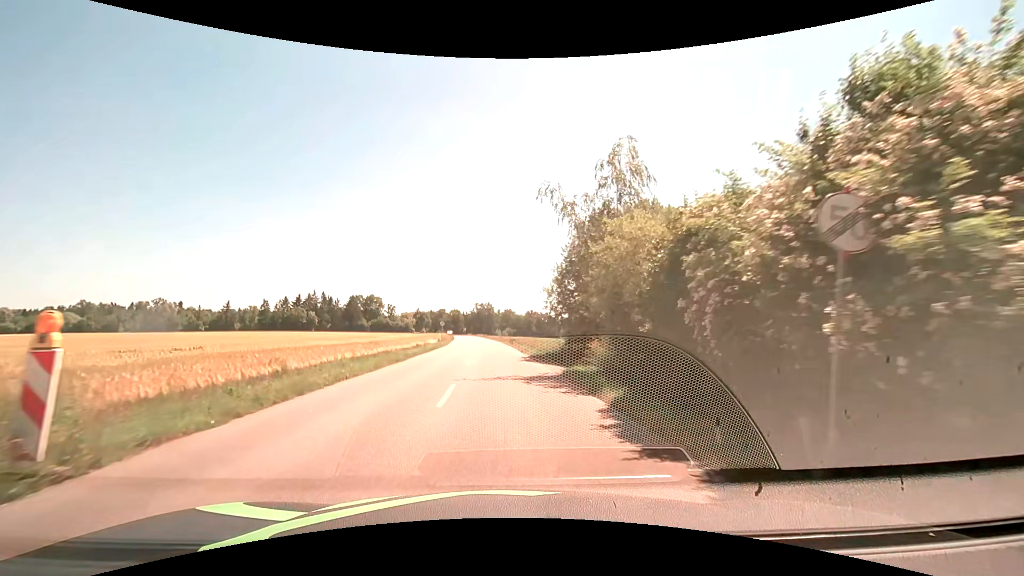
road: secondary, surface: asphalt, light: Day
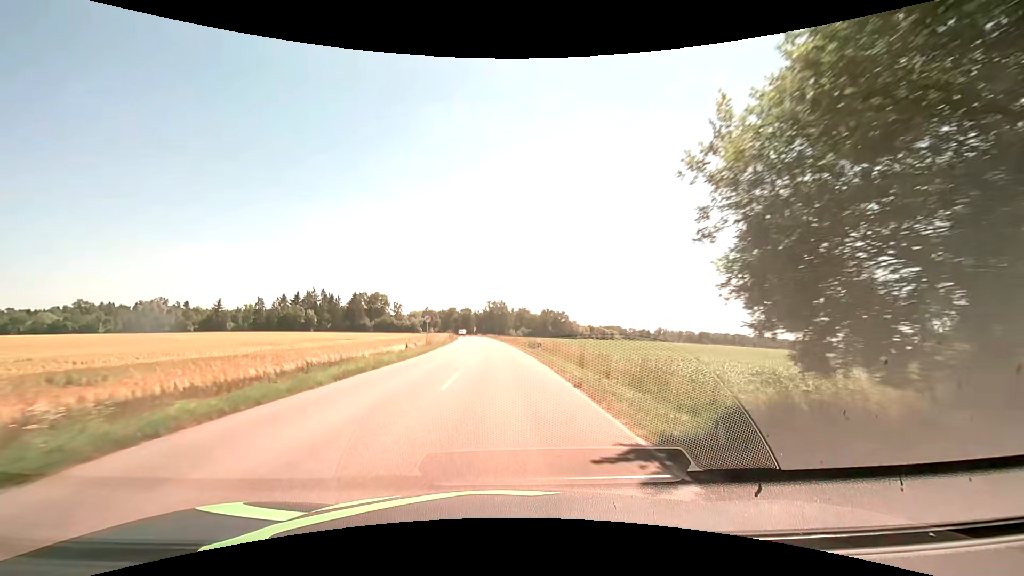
(-0.3, +22.9) m; -1°
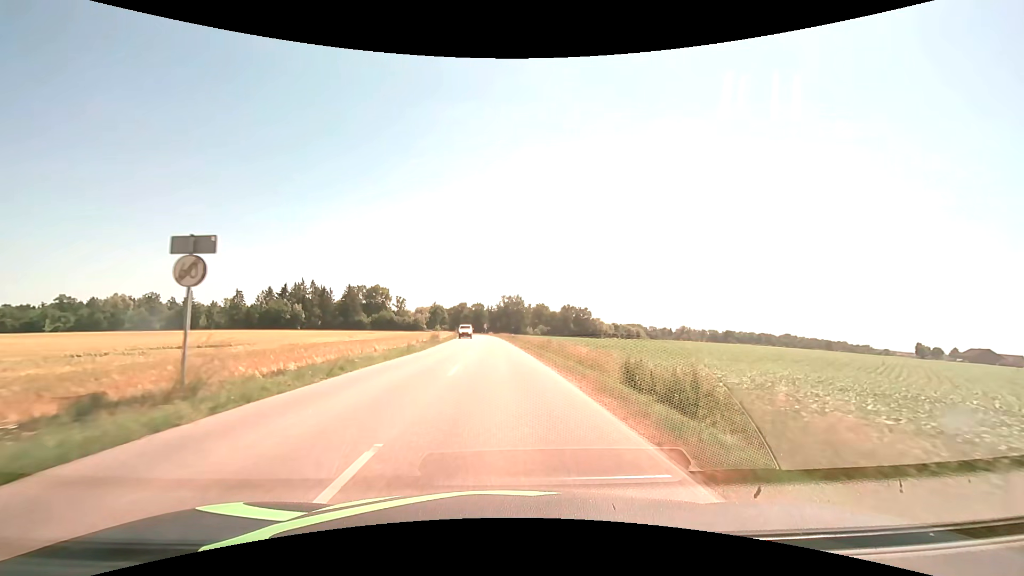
(-0.7, +34.5) m; -2°
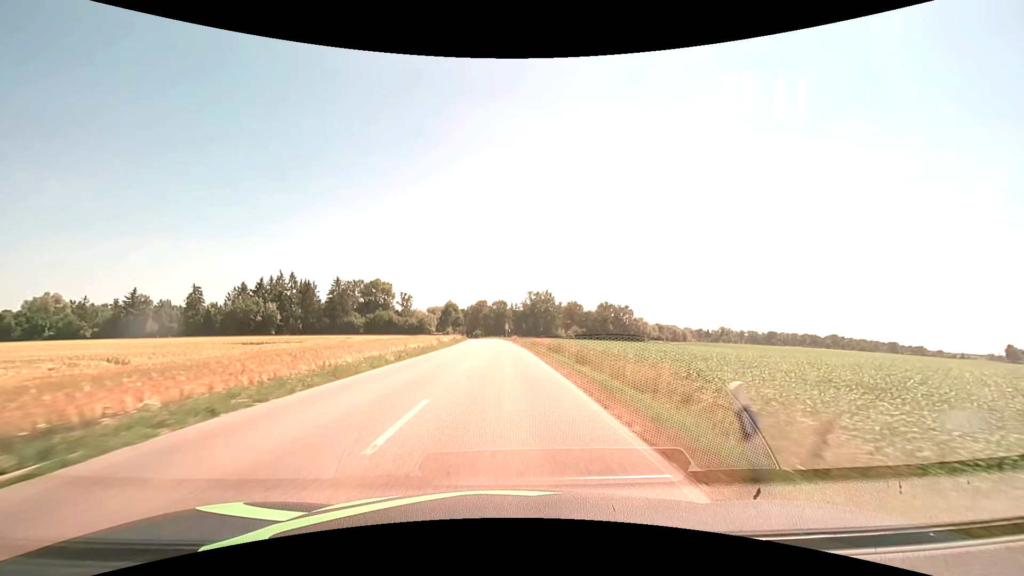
(-1.2, +47.2) m; -3°
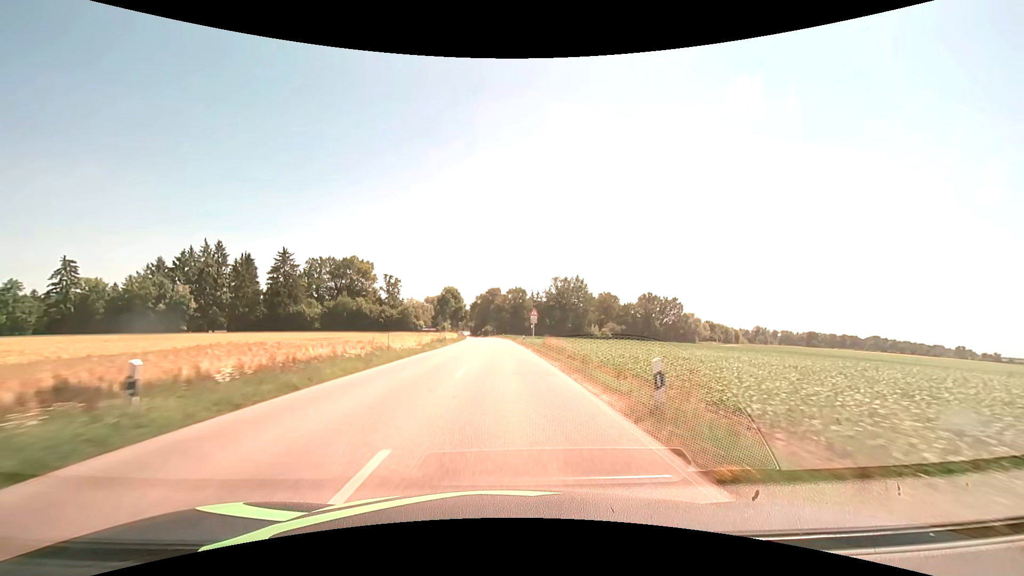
(-1.0, +55.0) m; -2°
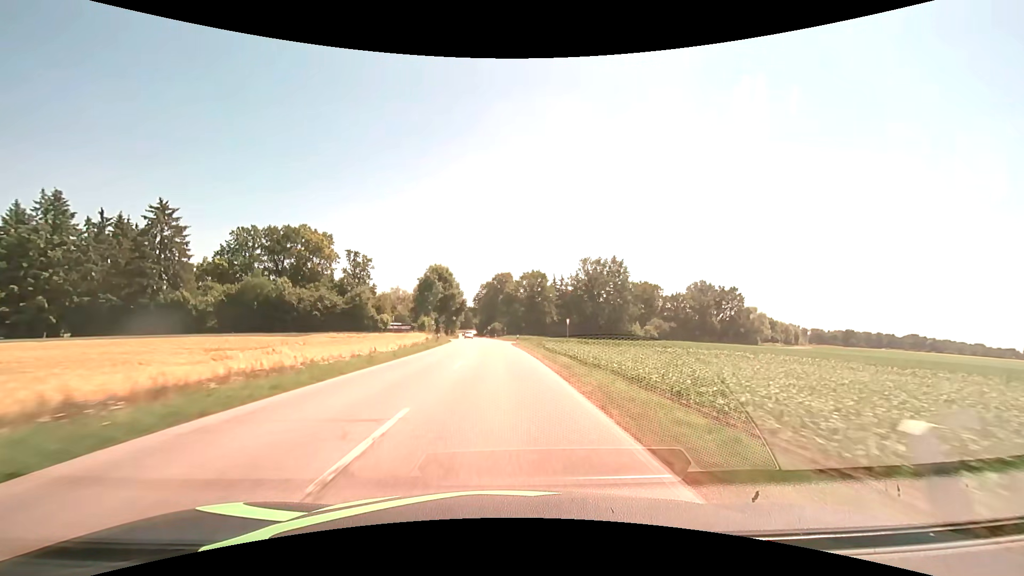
(-0.4, +47.3) m; -1°
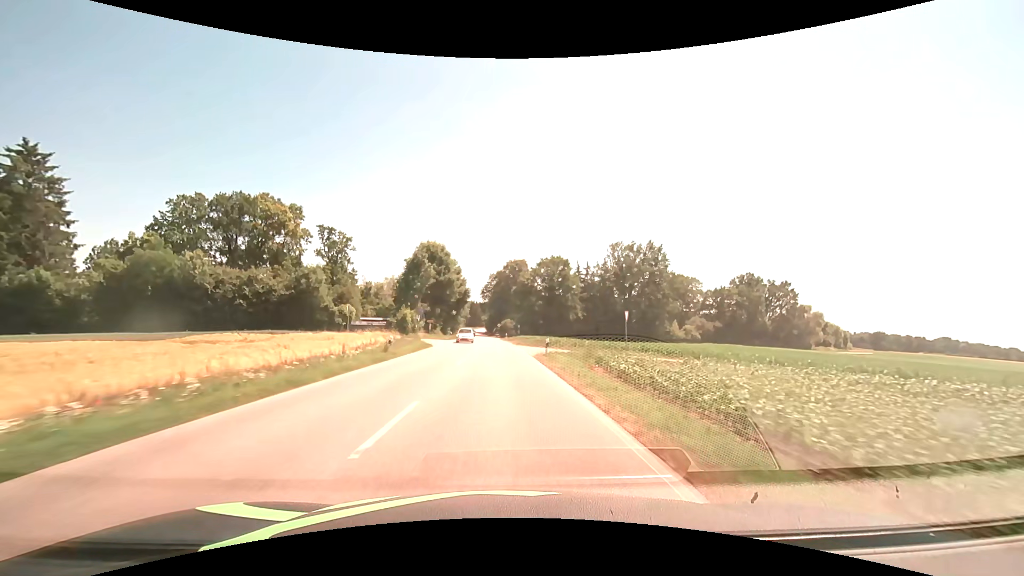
(-0.3, +24.2) m; -1°
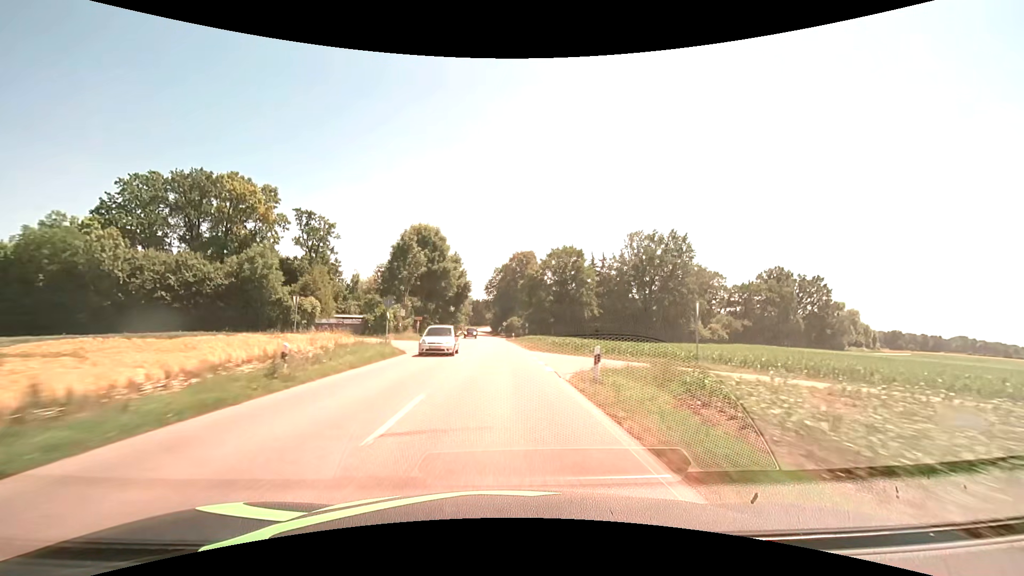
(-0.1, +12.2) m; -1°
